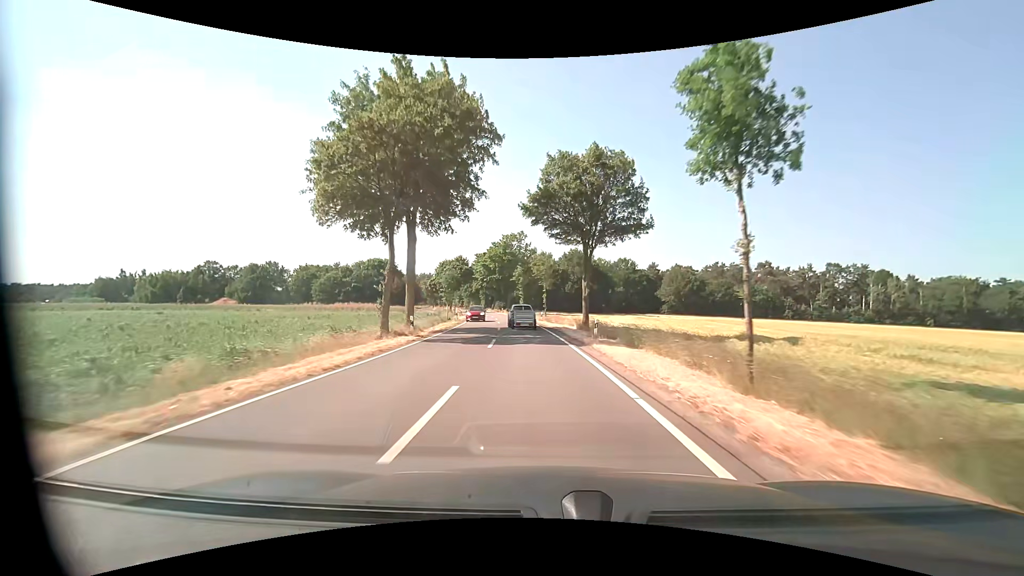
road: tertiary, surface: asphalt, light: Day
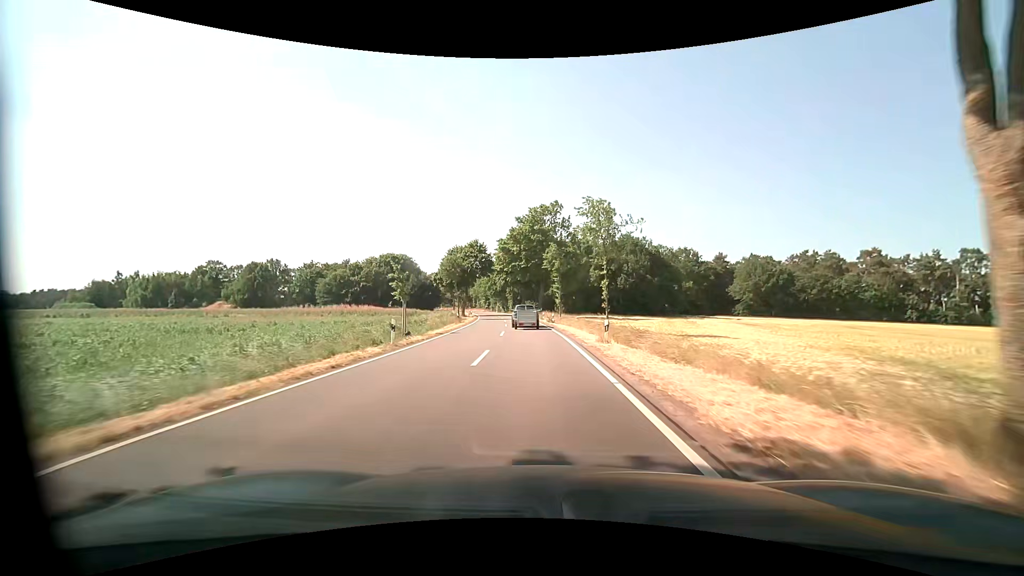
(-1.1, +29.1) m; -4°
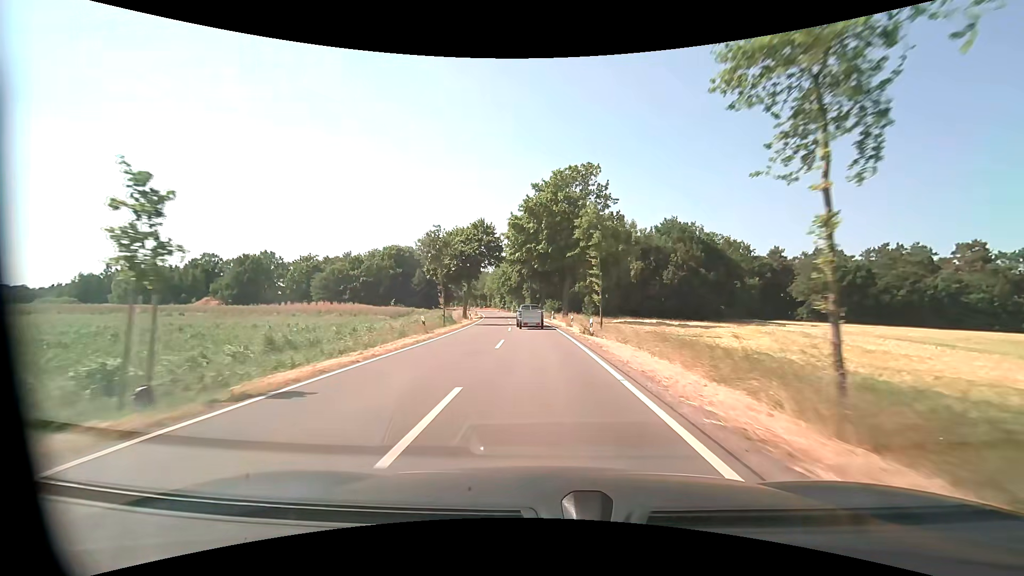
(-0.5, +19.3) m; -3°
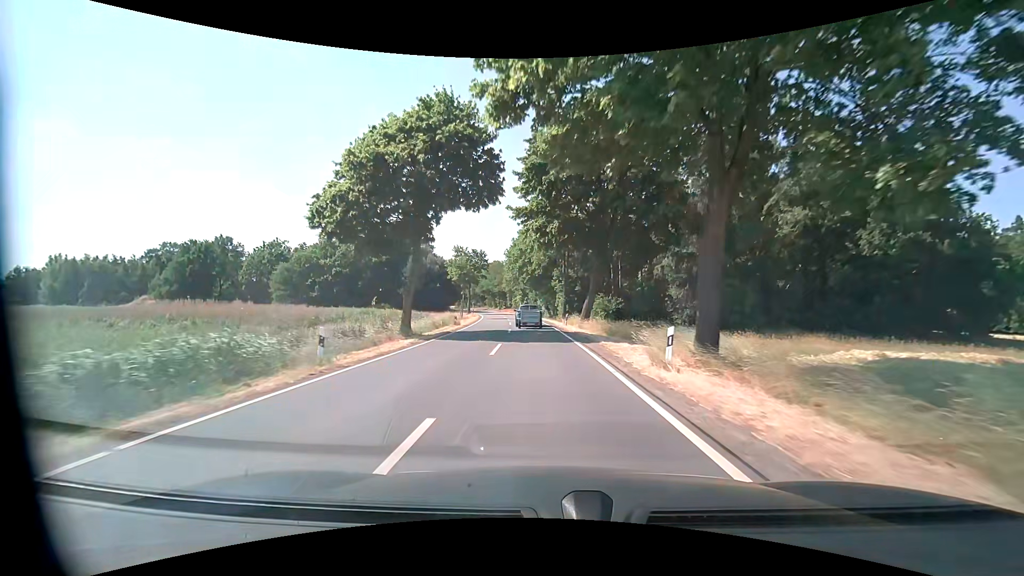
(-1.2, +38.5) m; -4°
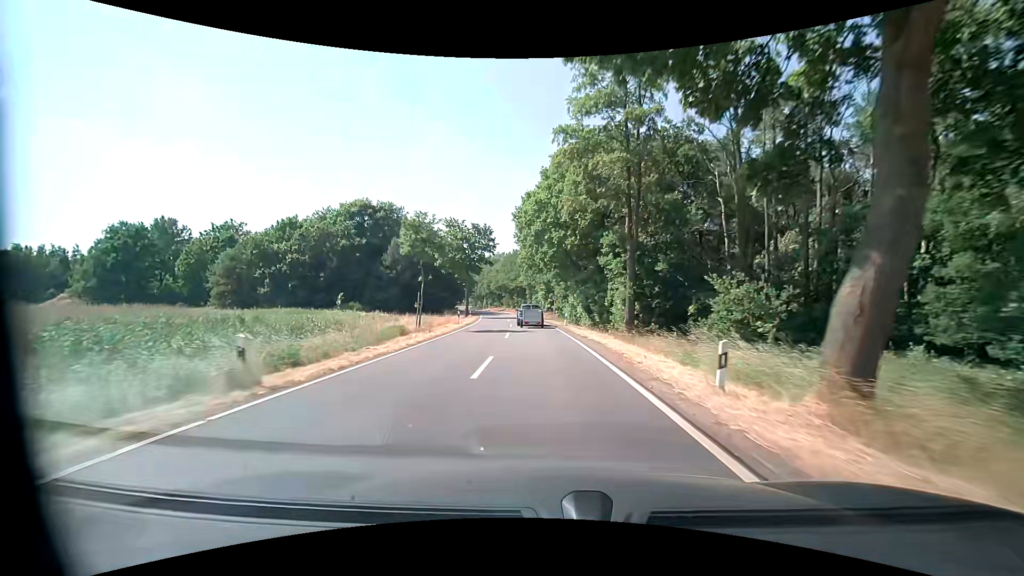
(-0.7, +28.9) m; -3°
(0, +10) (0, +20) (-1, +30) (-1, +40) (-2, +50) (-3, +60) (-4, +70) (-6, +80) (-7, +90) (-9, +99) m
